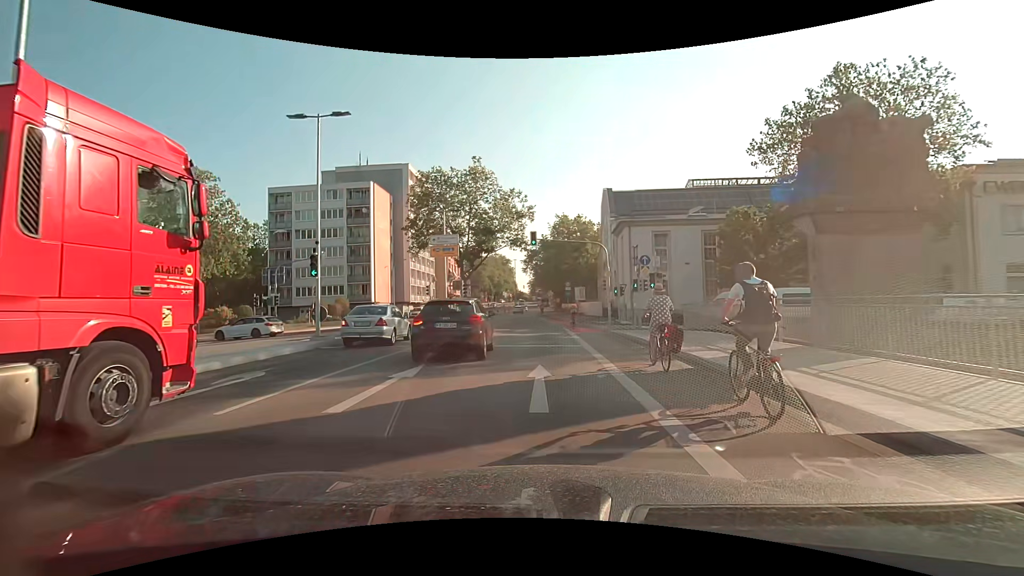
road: secondary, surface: asphalt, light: Day
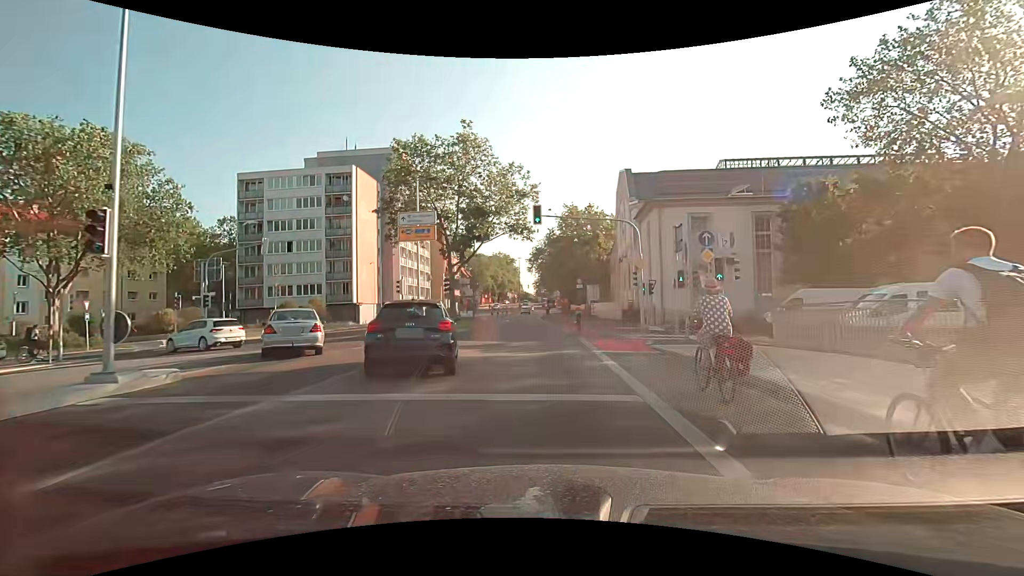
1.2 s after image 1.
(-0.1, +9.0) m; -1°
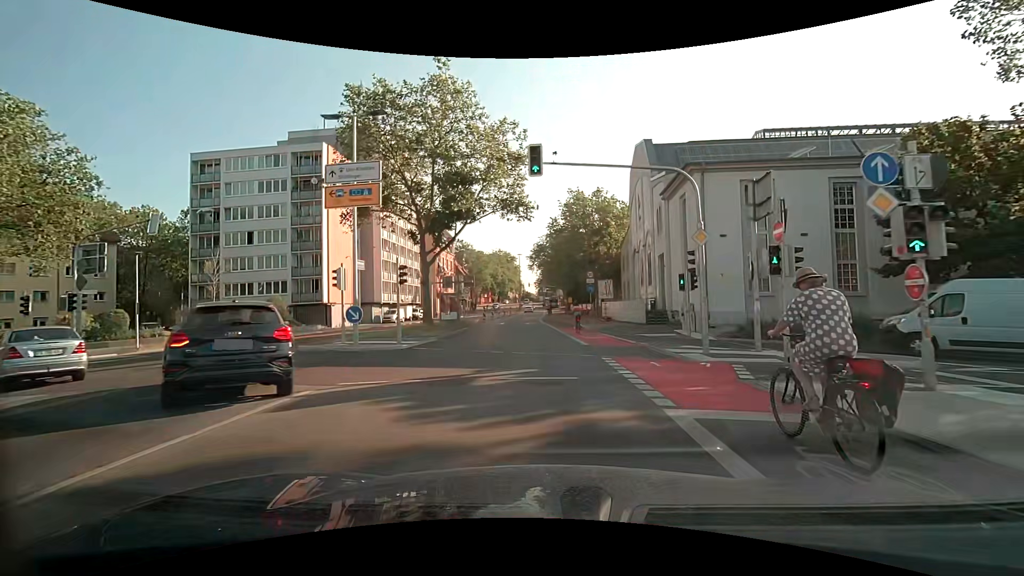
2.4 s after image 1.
(0.0, +9.0) m; 0°
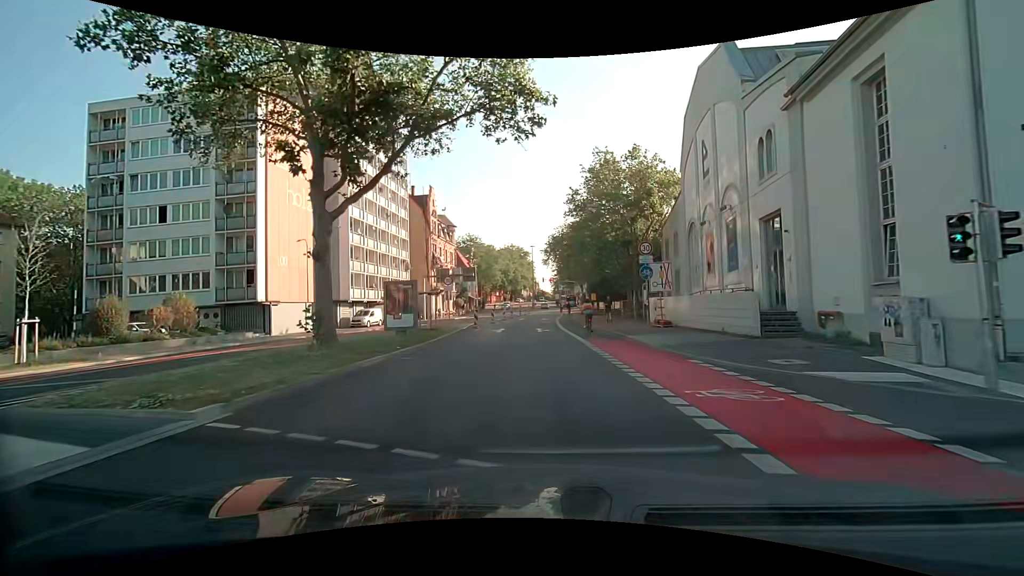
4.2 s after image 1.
(-0.2, +15.3) m; -2°
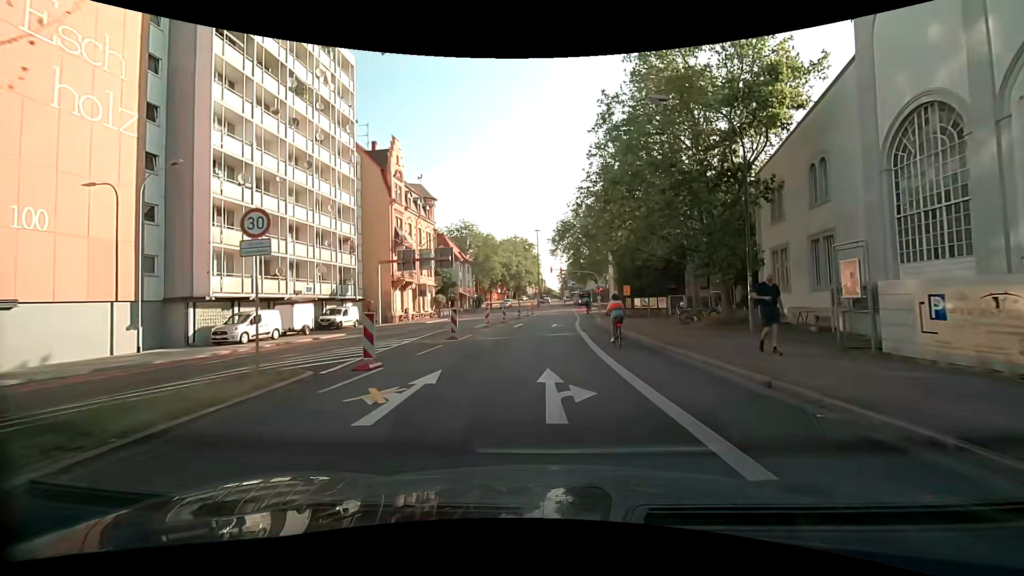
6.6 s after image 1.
(0.0, +21.3) m; 0°
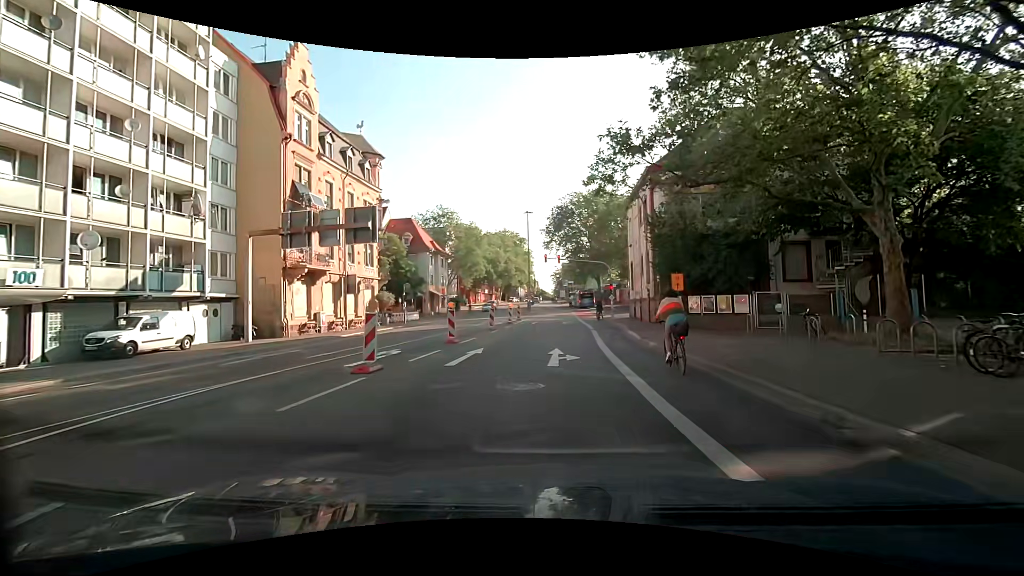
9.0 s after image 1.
(+0.3, +19.4) m; +1°
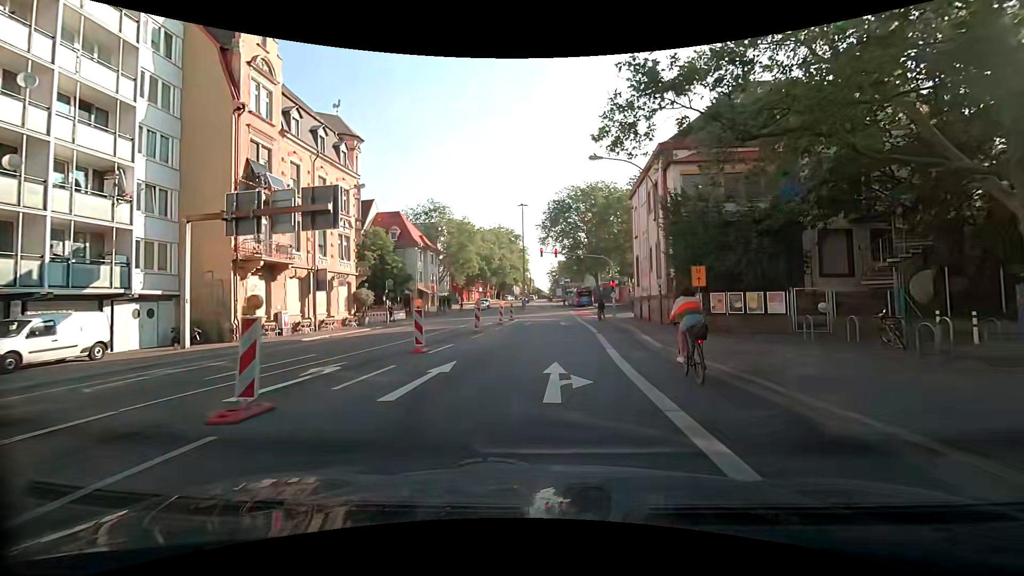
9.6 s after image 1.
(0.0, +4.3) m; +2°
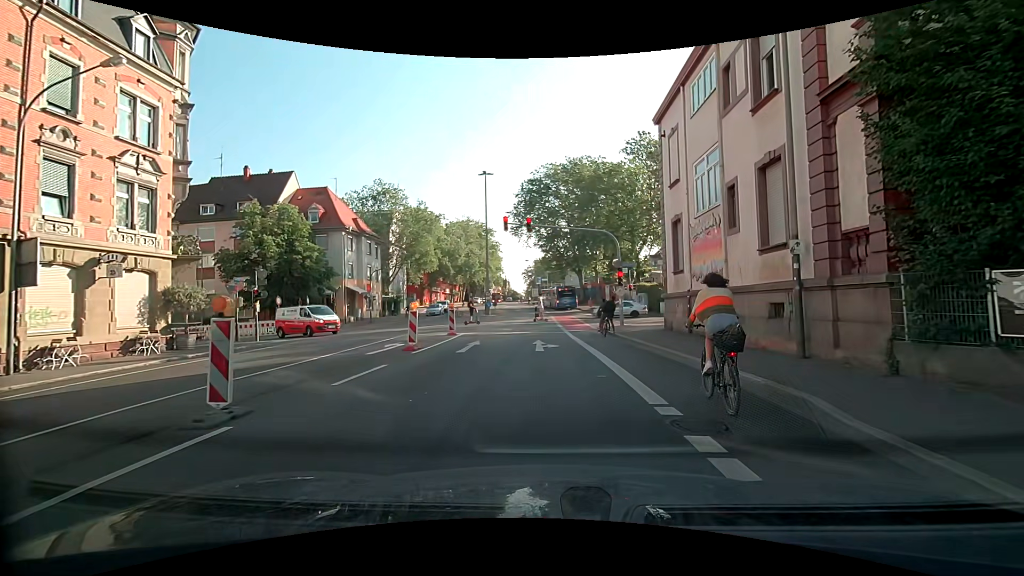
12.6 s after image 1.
(+0.3, +17.1) m; +3°
